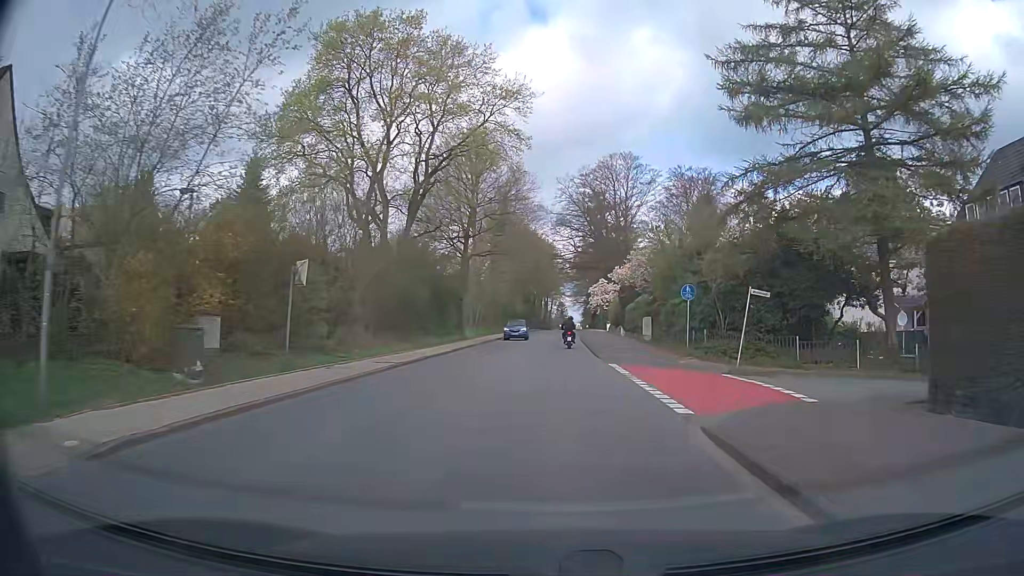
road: secondary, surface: asphalt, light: Day
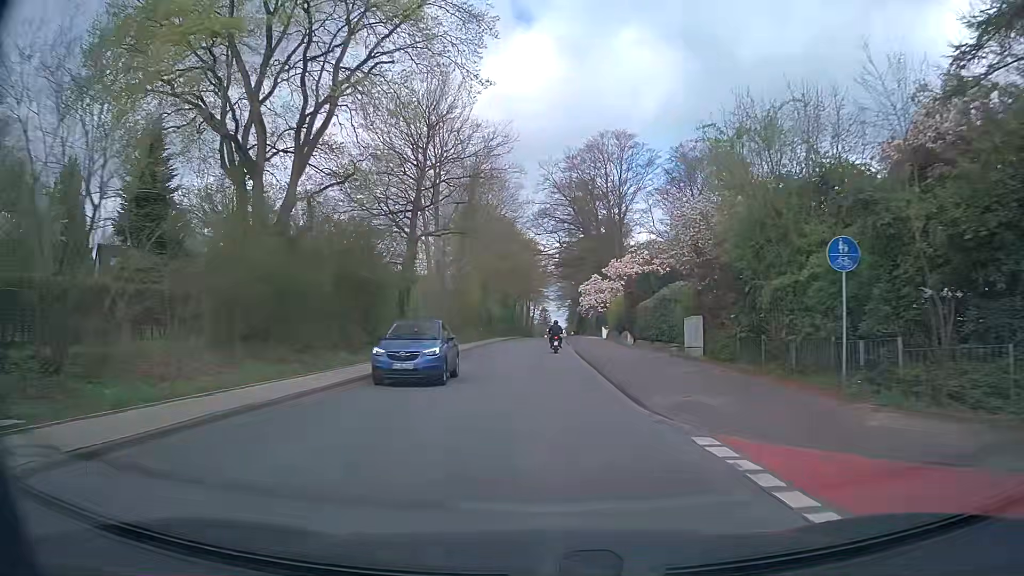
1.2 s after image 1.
(+0.3, +15.2) m; +1°
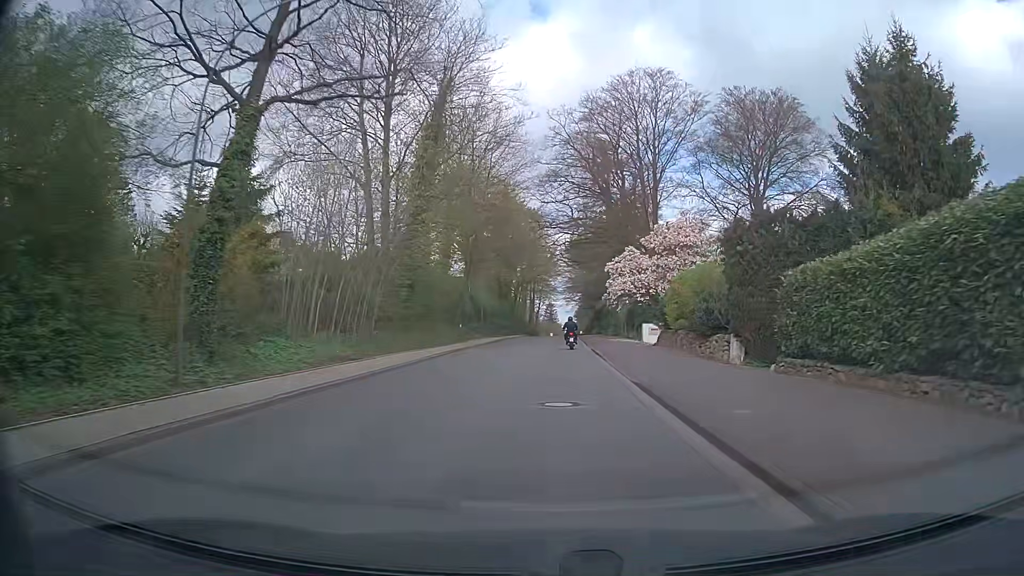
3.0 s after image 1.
(-0.1, +22.8) m; 0°
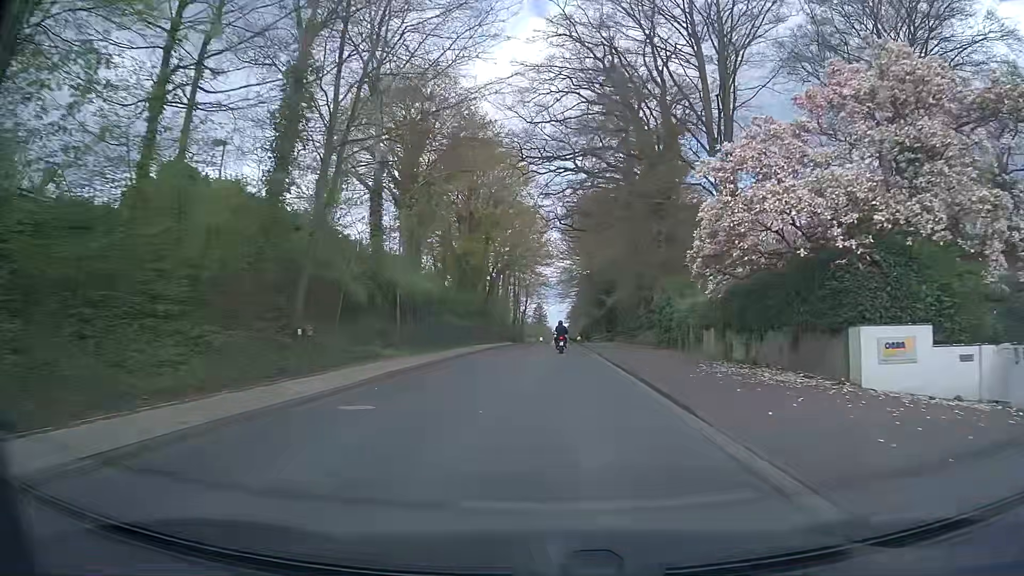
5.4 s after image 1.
(+0.1, +30.4) m; +1°
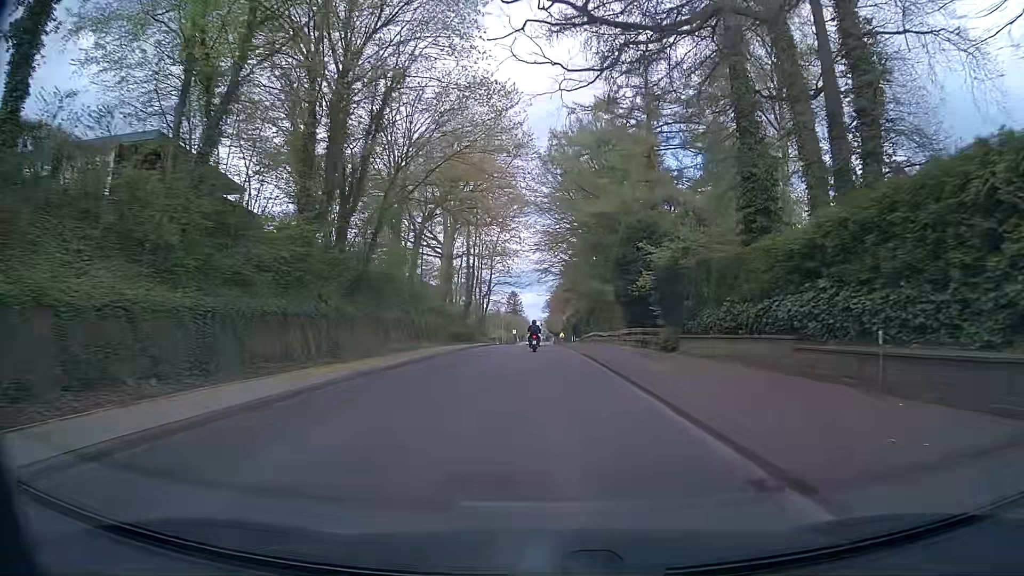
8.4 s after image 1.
(+0.6, +38.0) m; +1°
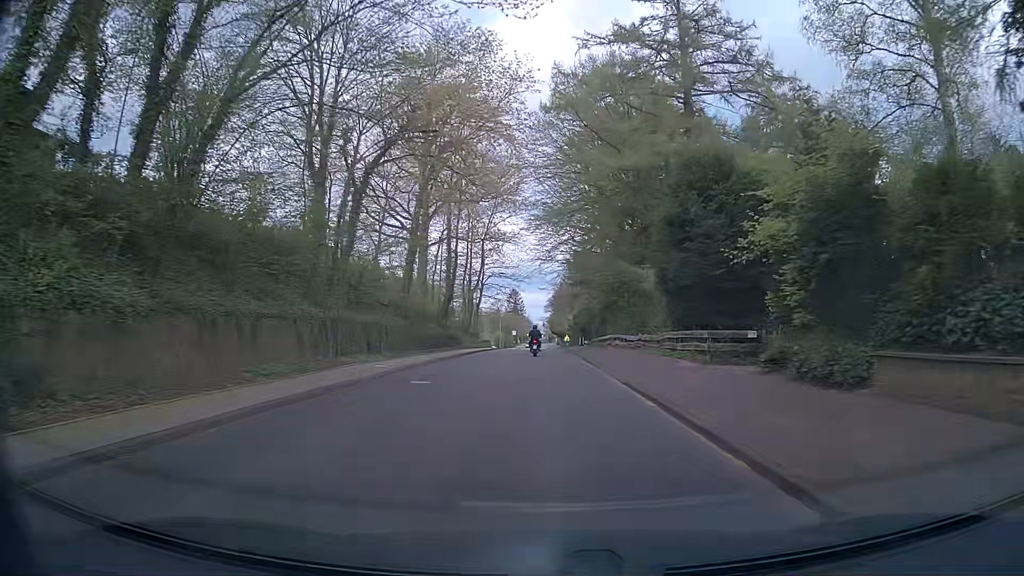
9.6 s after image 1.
(+0.2, +15.3) m; +2°
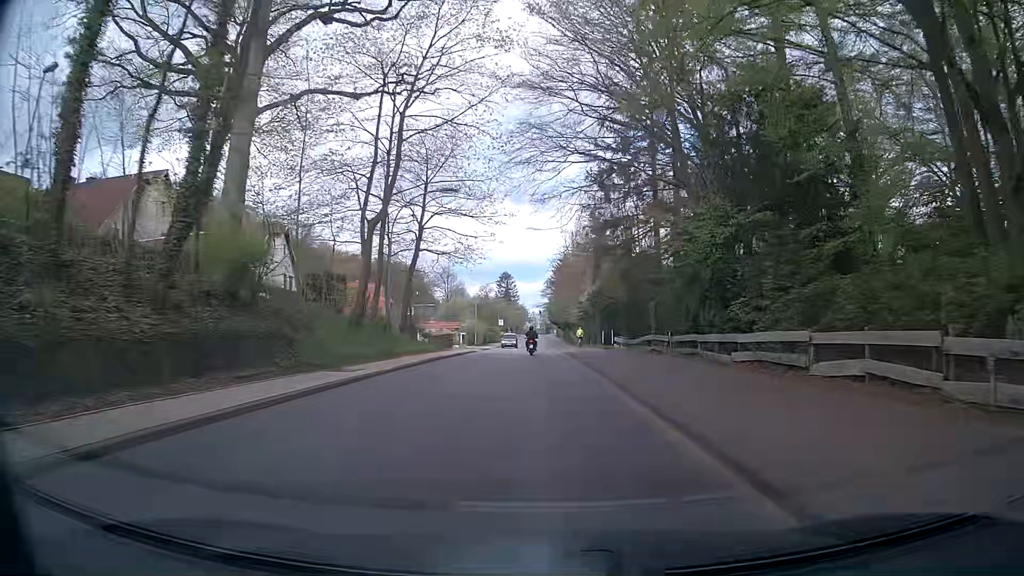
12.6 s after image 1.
(-0.8, +38.6) m; -1°
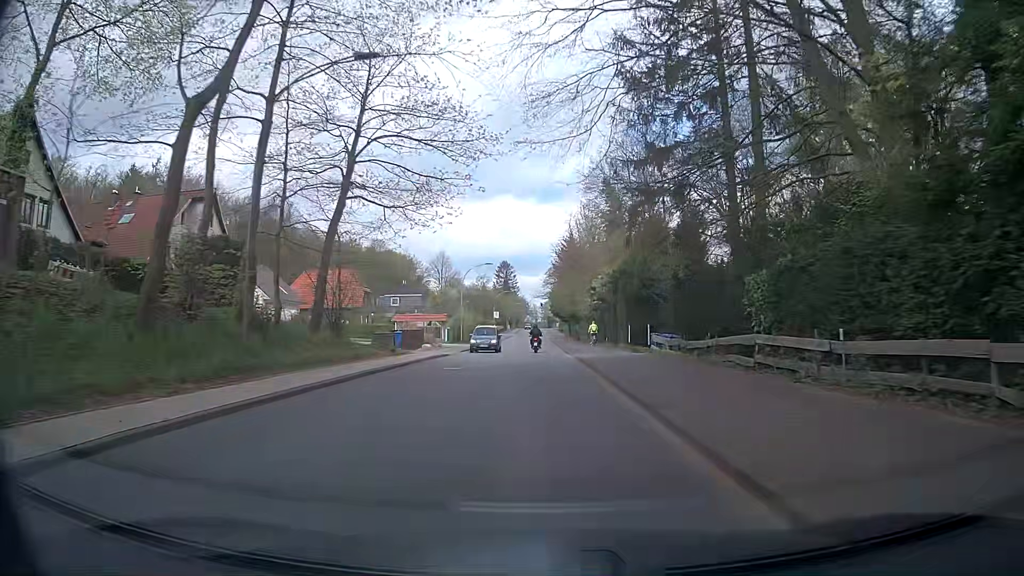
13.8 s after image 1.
(0.0, +15.5) m; 0°
(0, +10) (0, +20) (0, +30) (0, +40) (0, +50) (0, +60) (0, +70) (-1, +80) (-1, +90) (-1, +100) m
